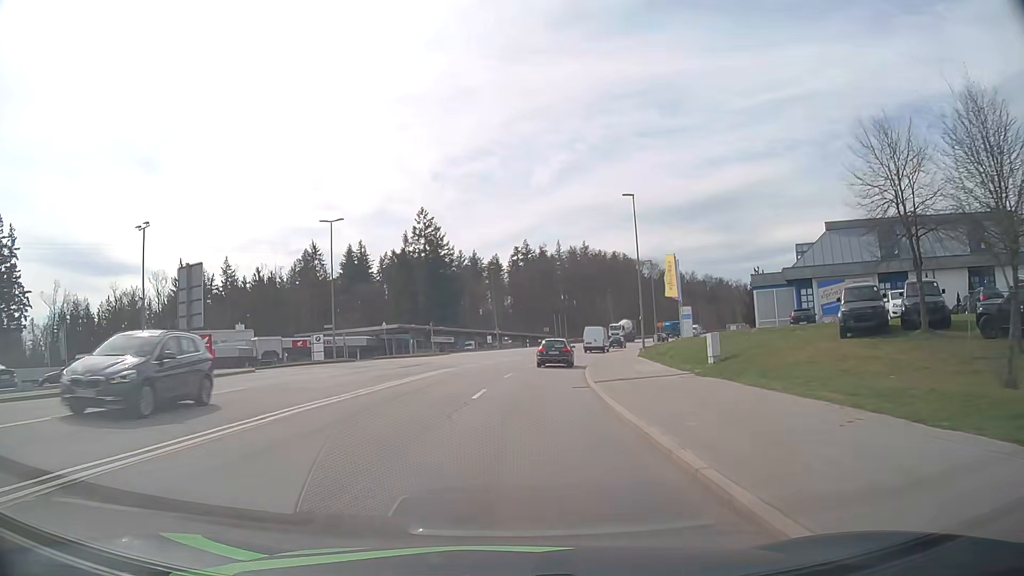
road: secondary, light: Day
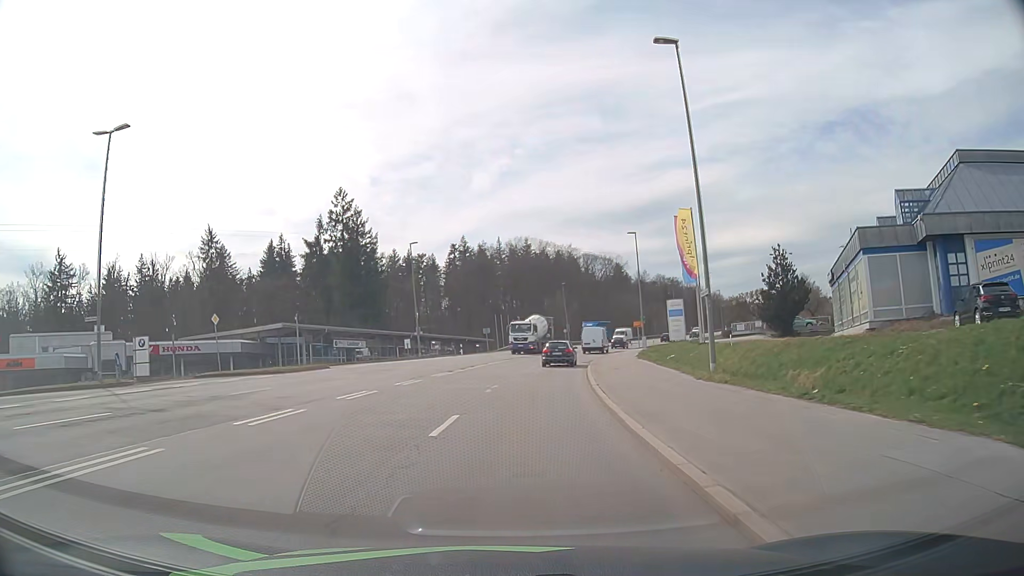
(+1.0, +24.2) m; +5°
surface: asphalt
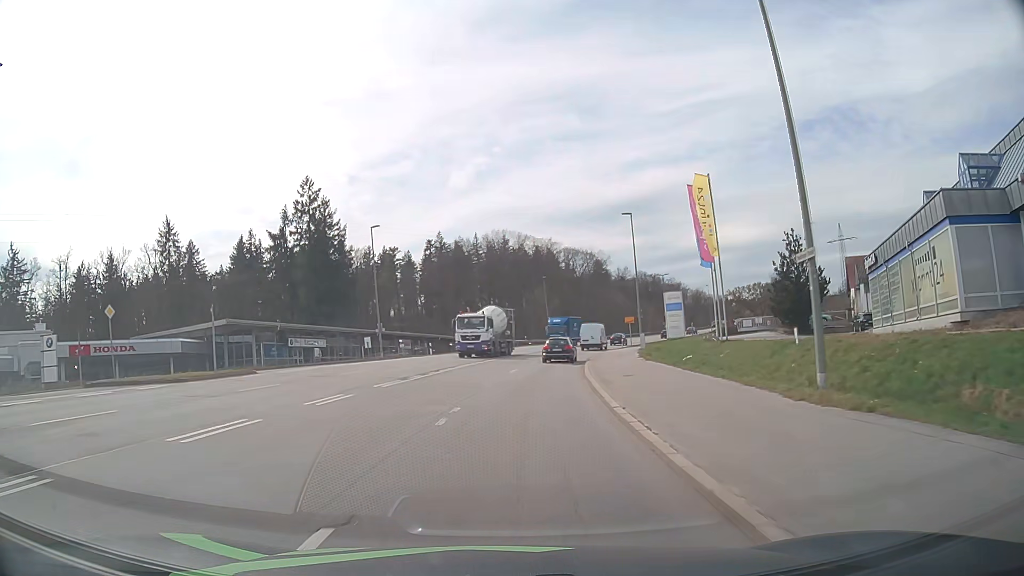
(+0.1, +8.1) m; +2°
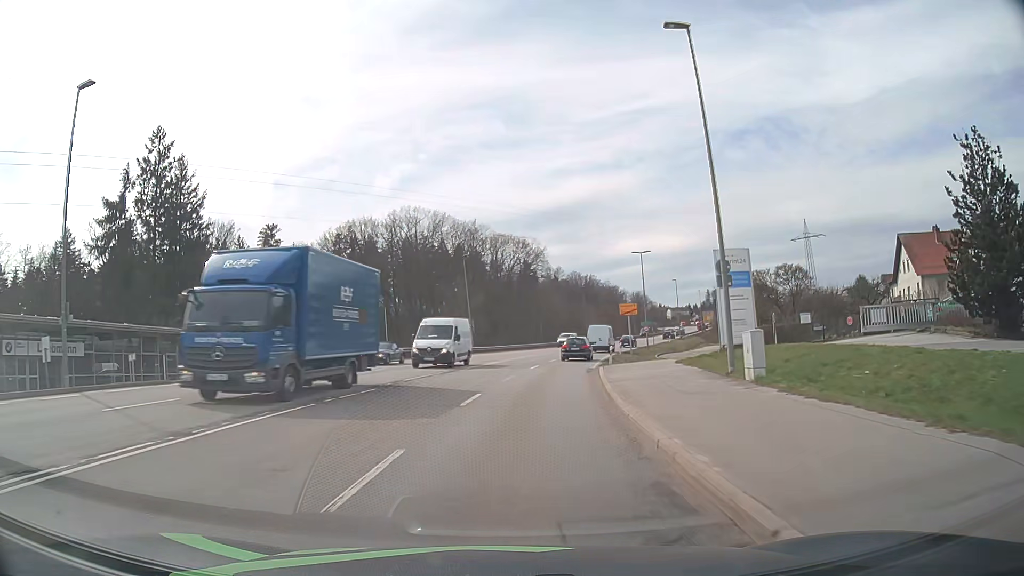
(+1.9, +32.5) m; +6°
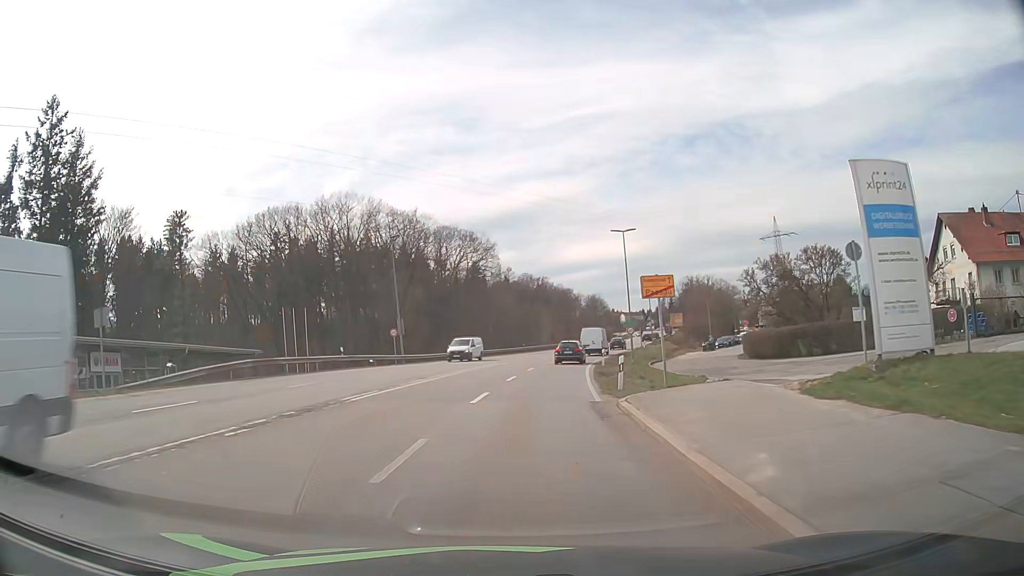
(+0.6, +16.0) m; +4°
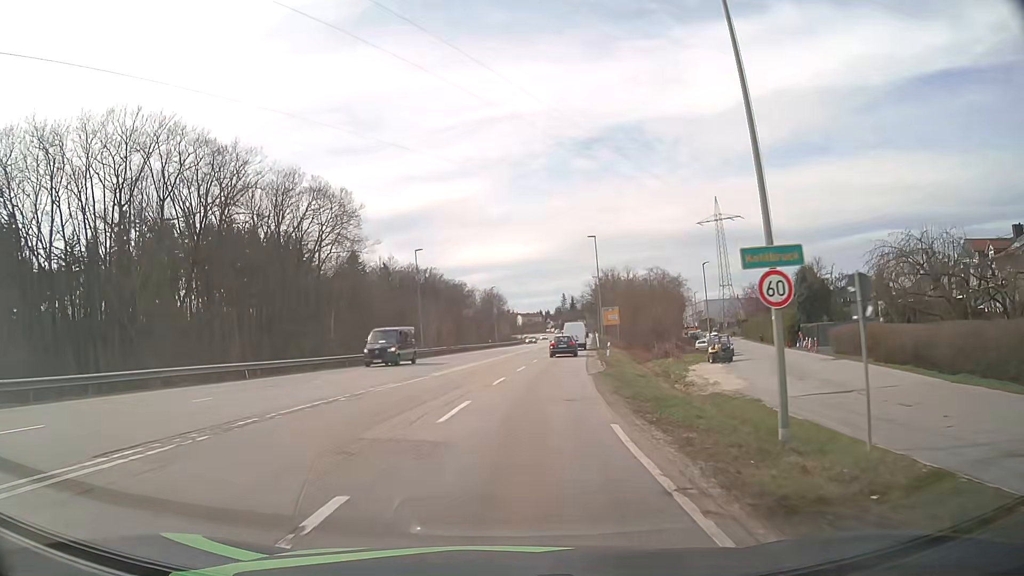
(+3.3, +40.3) m; +9°
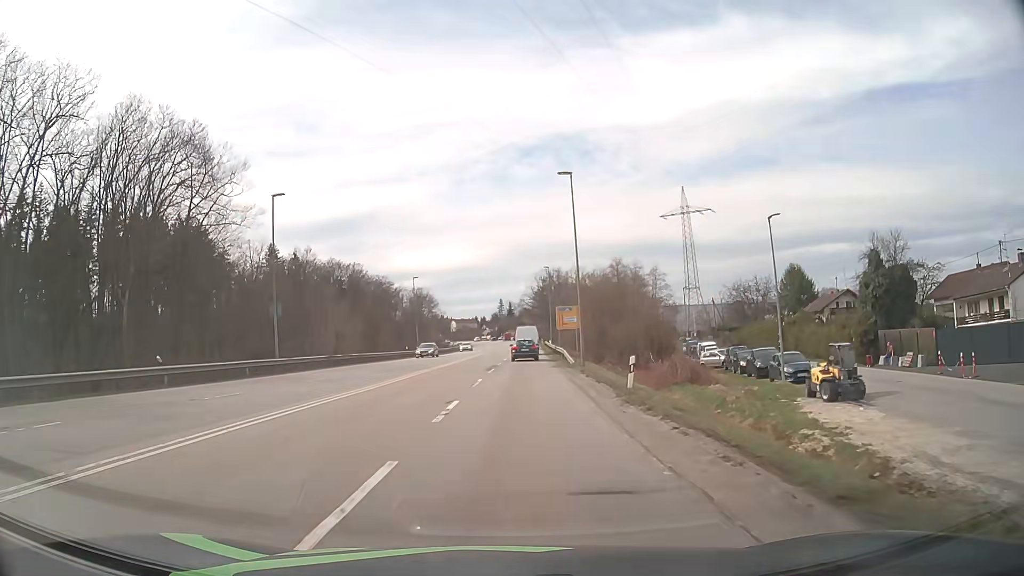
(+1.2, +25.7) m; +5°
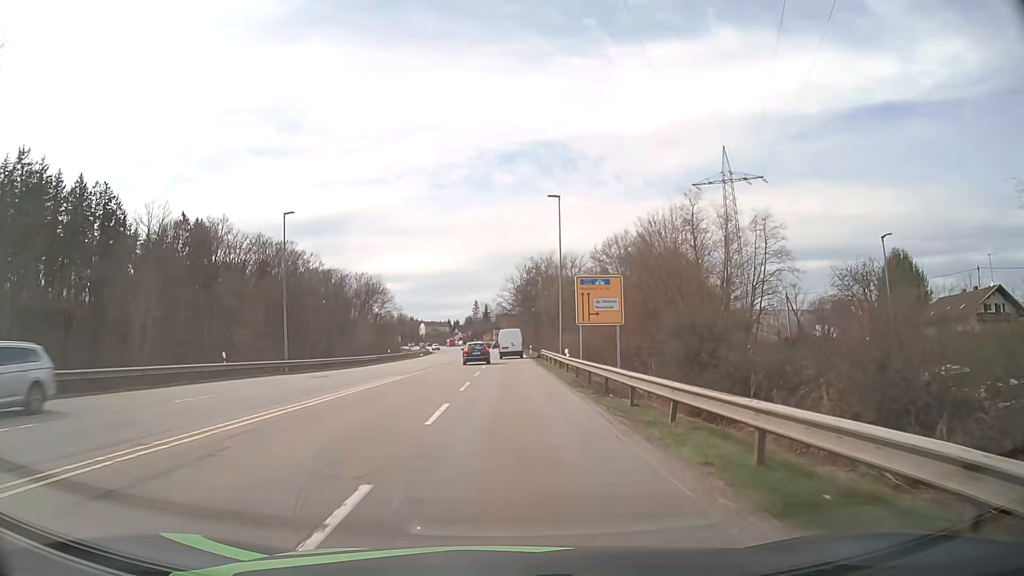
(+1.2, +45.0) m; +2°
(0, +10) (0, +20) (0, +30) (0, +40) (0, +50) (0, +60) (0, +70) (0, +80) (0, +90) (0, +100) m
